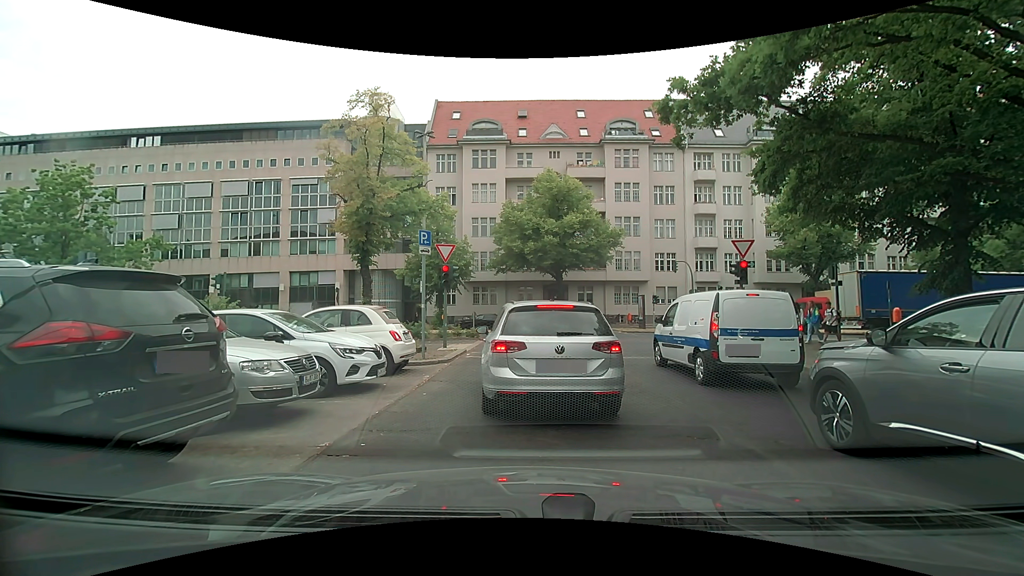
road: tertiary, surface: asphalt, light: Day
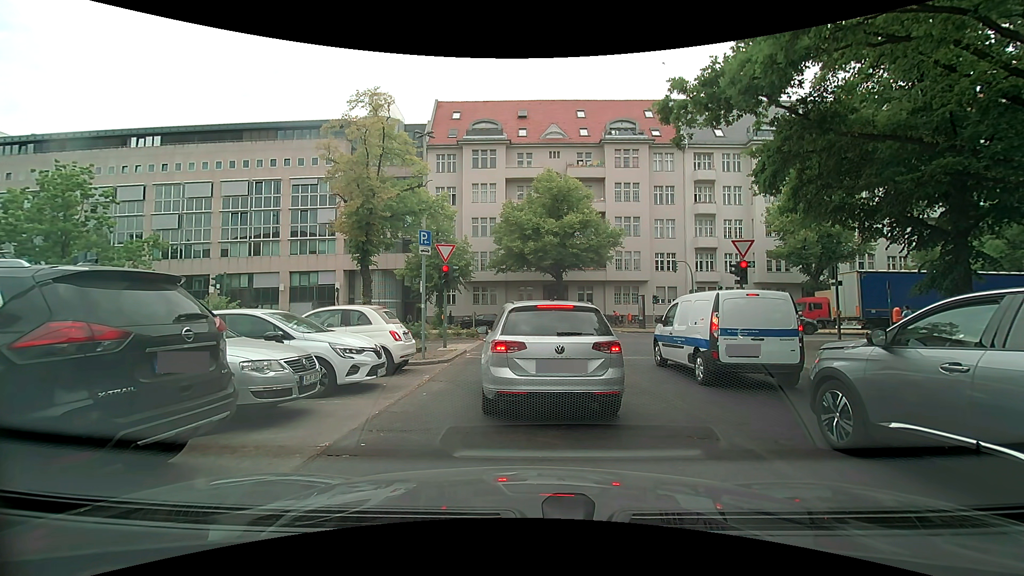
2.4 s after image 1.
(0.0, 0.0) m; 0°
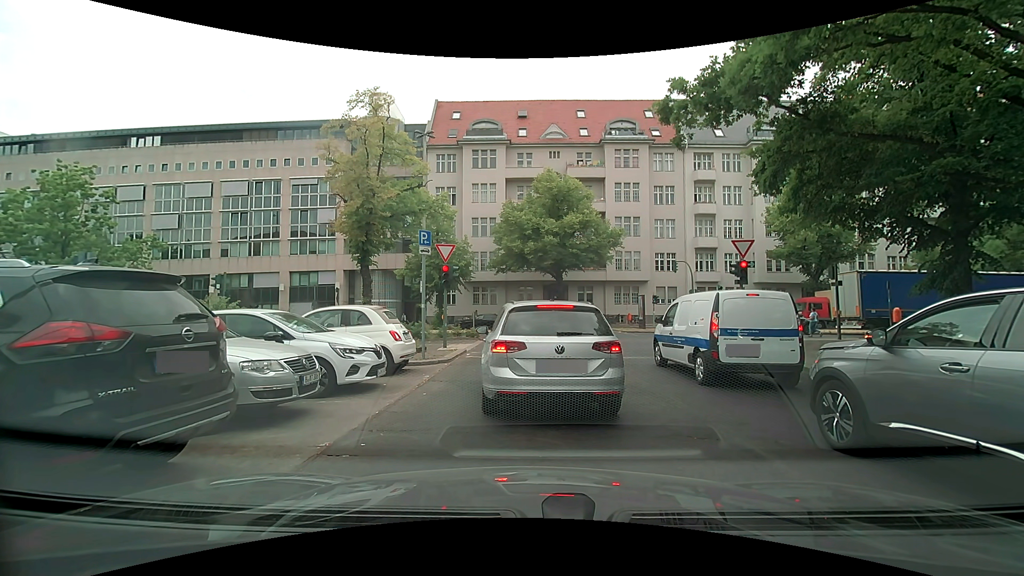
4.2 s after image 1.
(0.0, 0.0) m; 0°
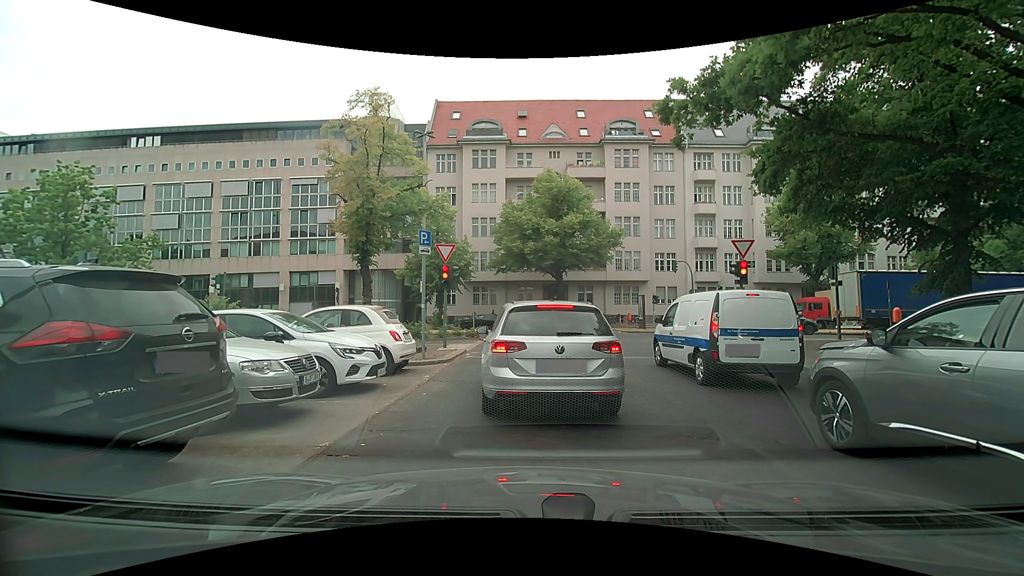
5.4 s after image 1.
(0.0, 0.0) m; 0°
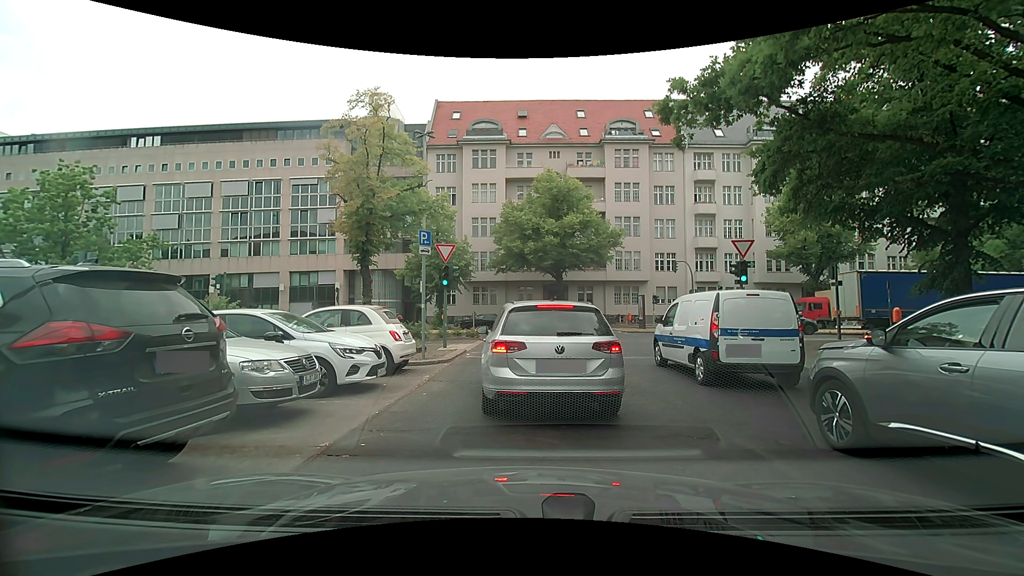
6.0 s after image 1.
(0.0, 0.0) m; 0°
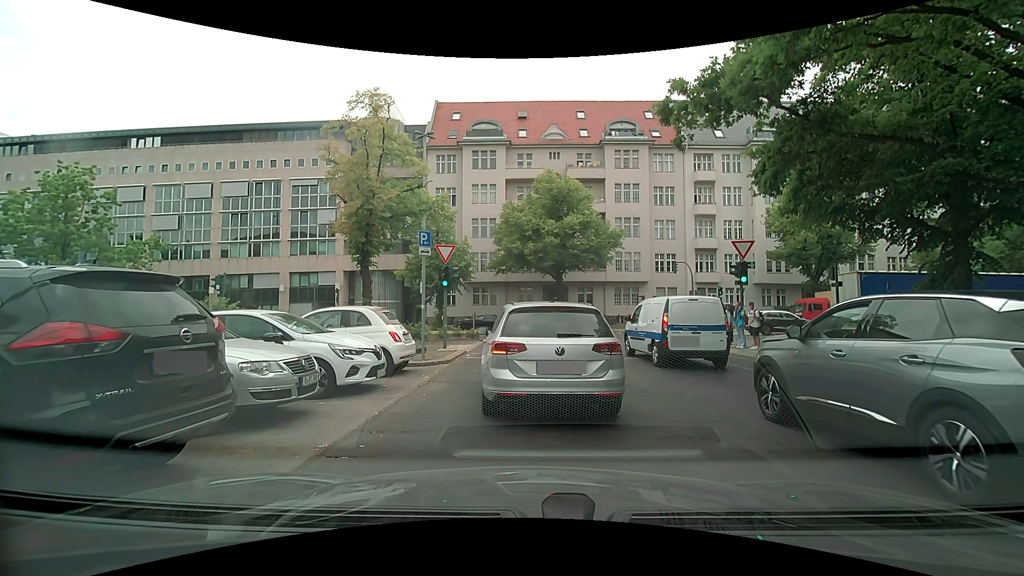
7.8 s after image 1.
(0.0, 0.0) m; 0°
